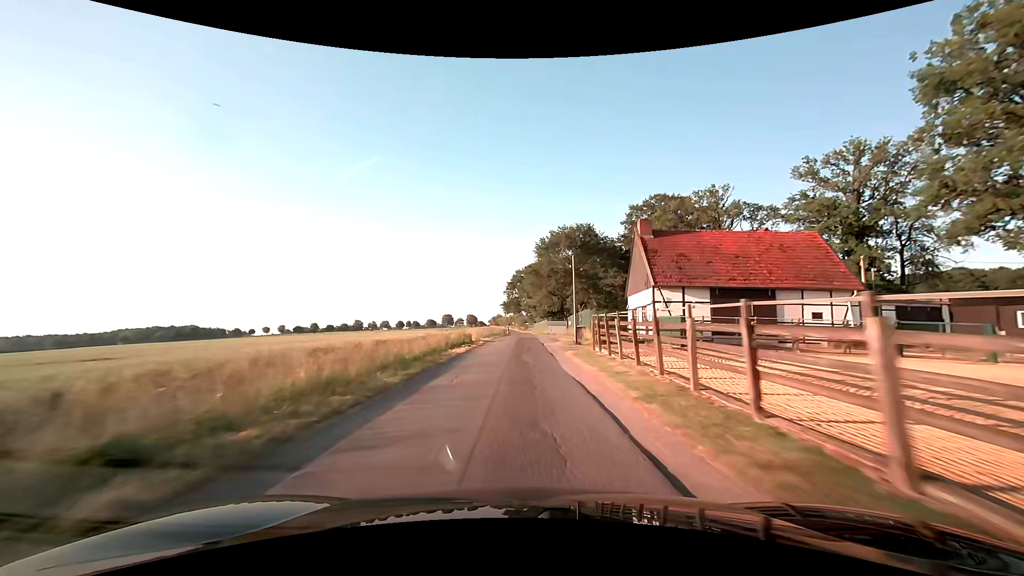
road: unclassified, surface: asphalt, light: Day
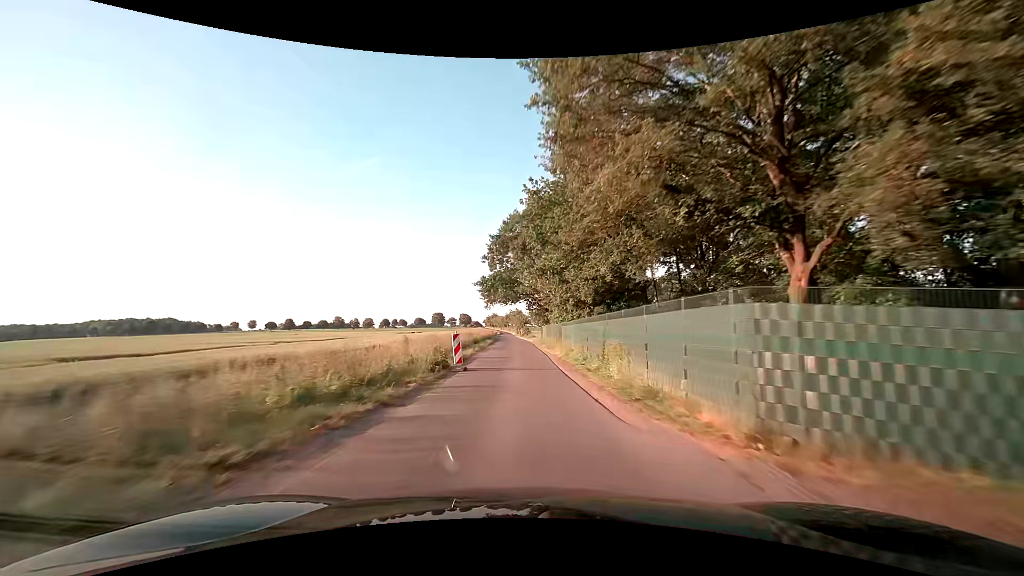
(-0.2, +55.9) m; 0°
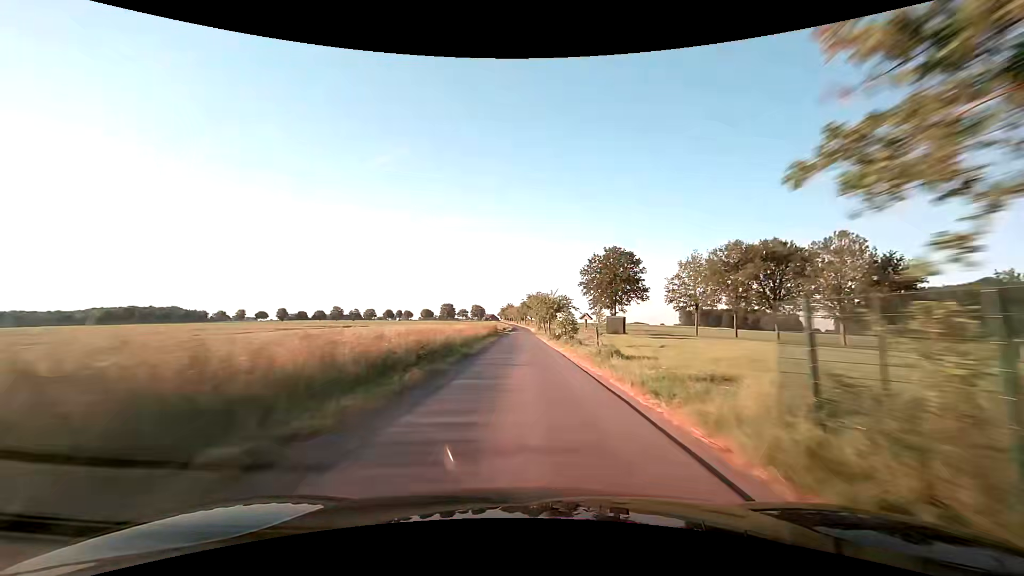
(-0.8, +58.6) m; -1°
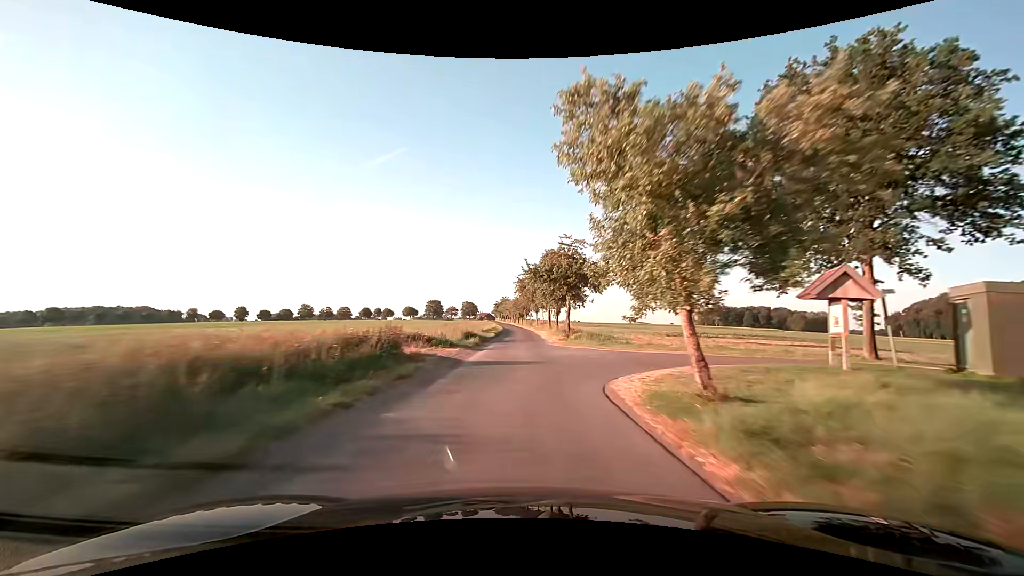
(-0.6, +60.7) m; 0°
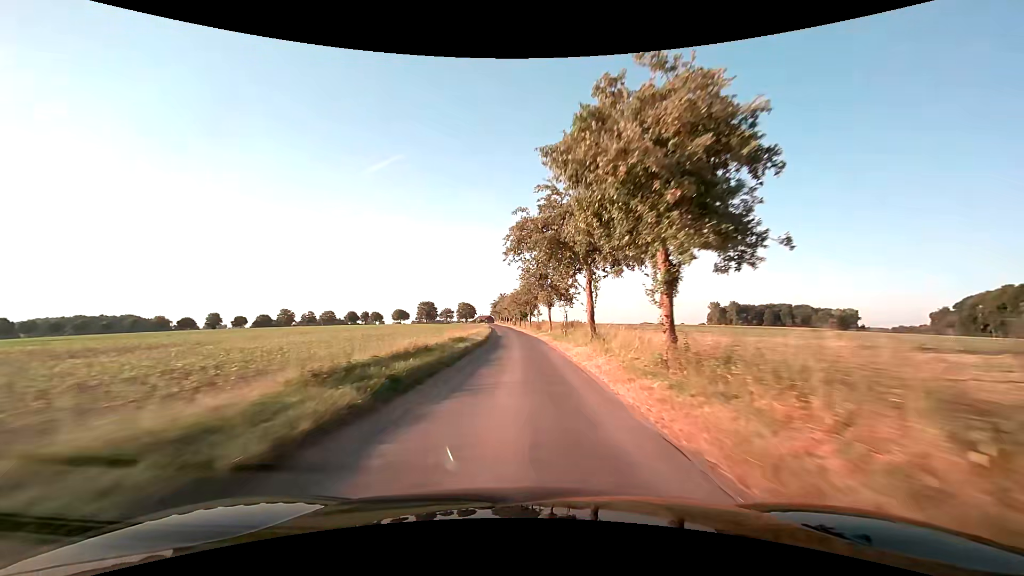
(-0.2, +36.8) m; 0°
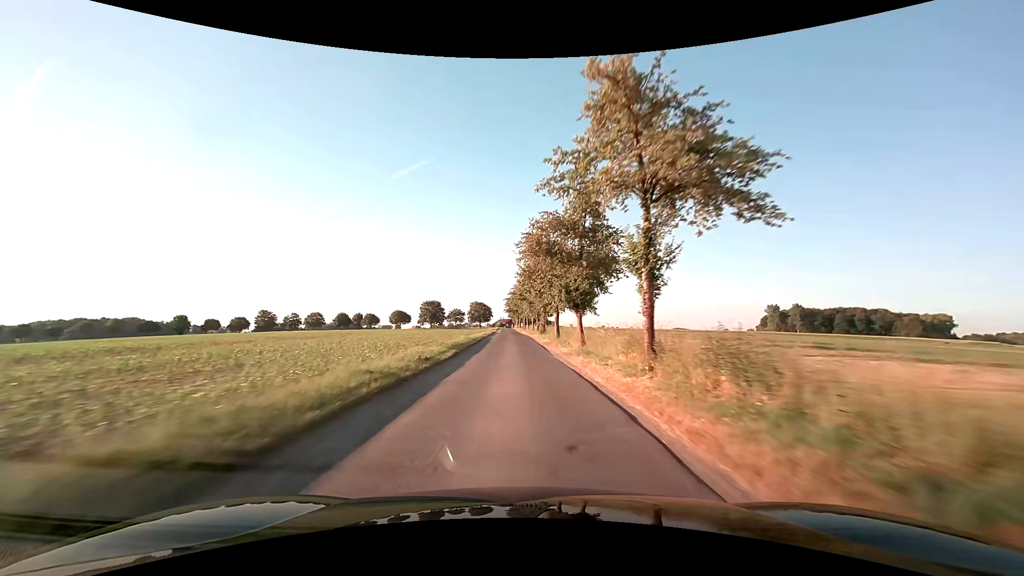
(-1.6, +62.7) m; -3°
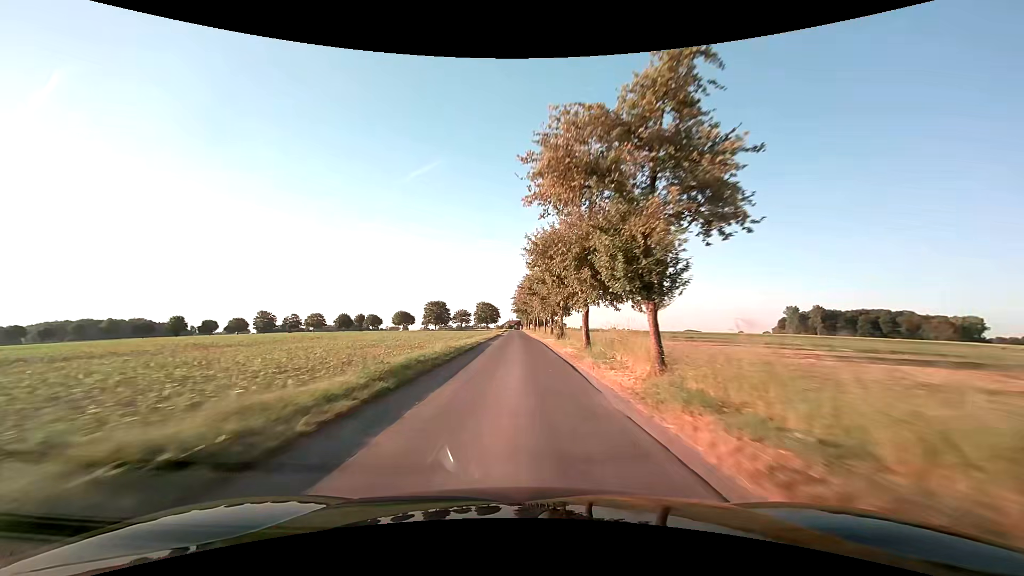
(-0.1, +12.8) m; -1°
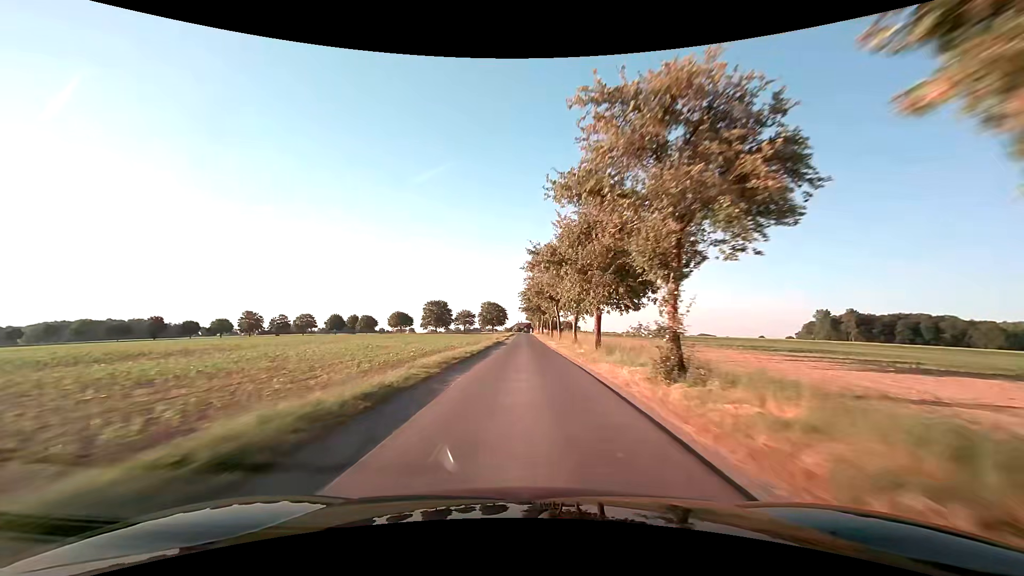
(-0.4, +25.8) m; -2°
